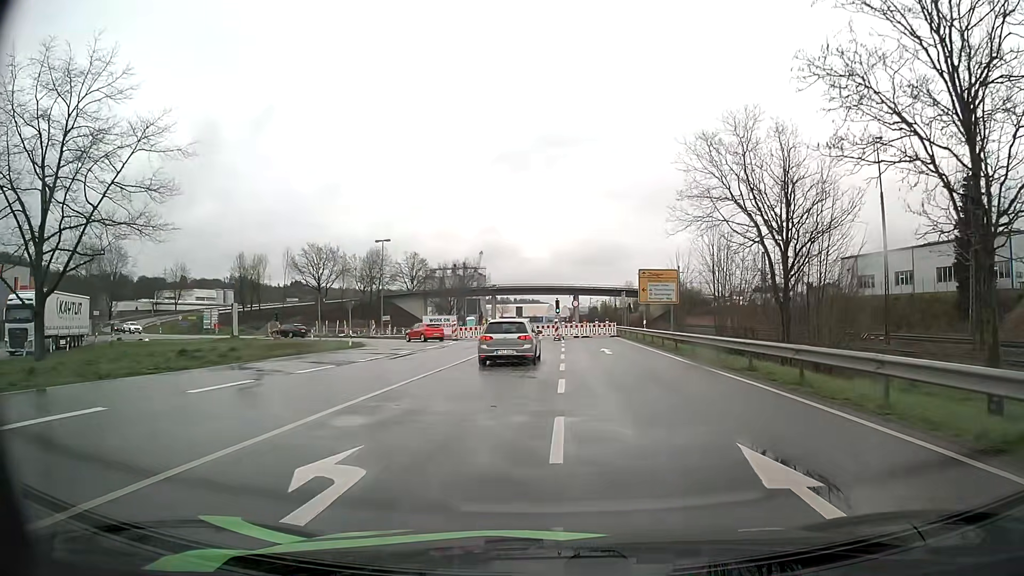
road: primary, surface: asphalt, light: Day
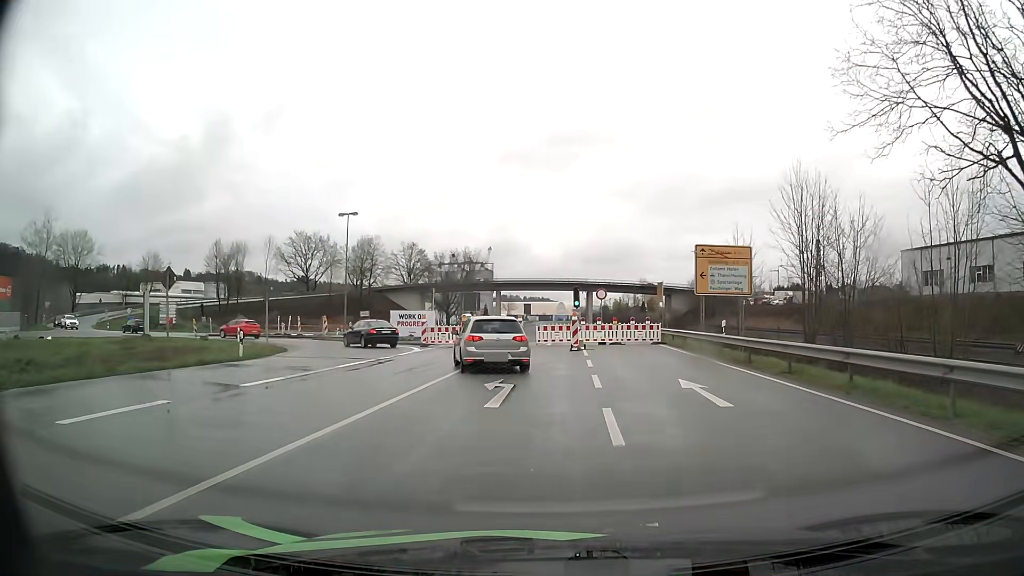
(-0.1, +16.9) m; -1°
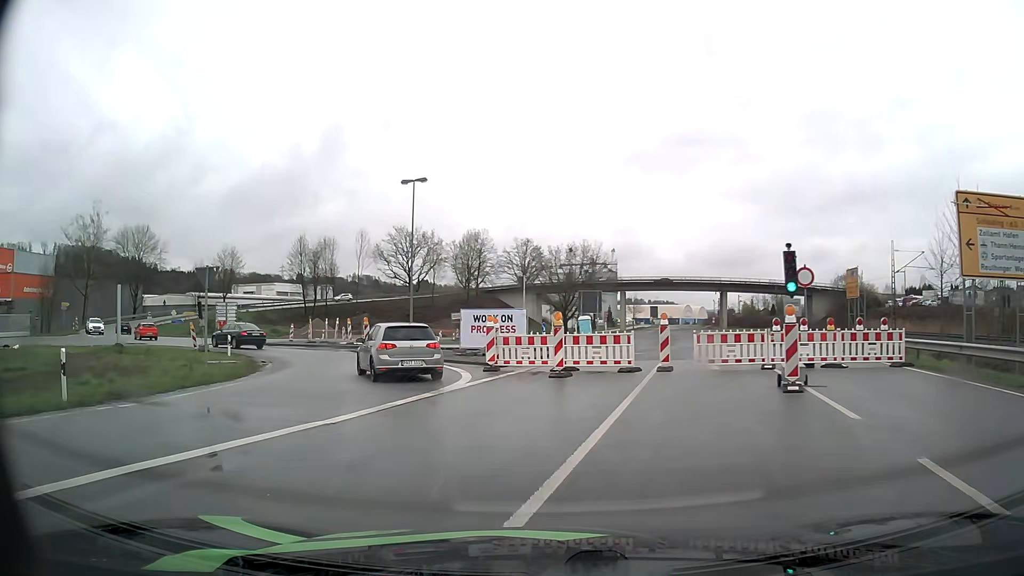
(-0.8, +16.1) m; -10°
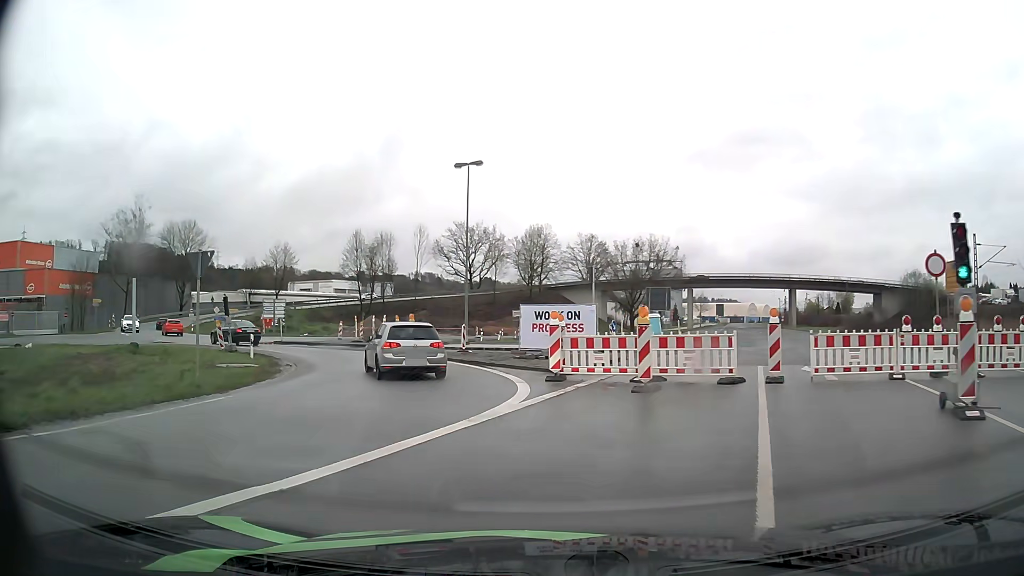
(-0.2, +4.1) m; -6°
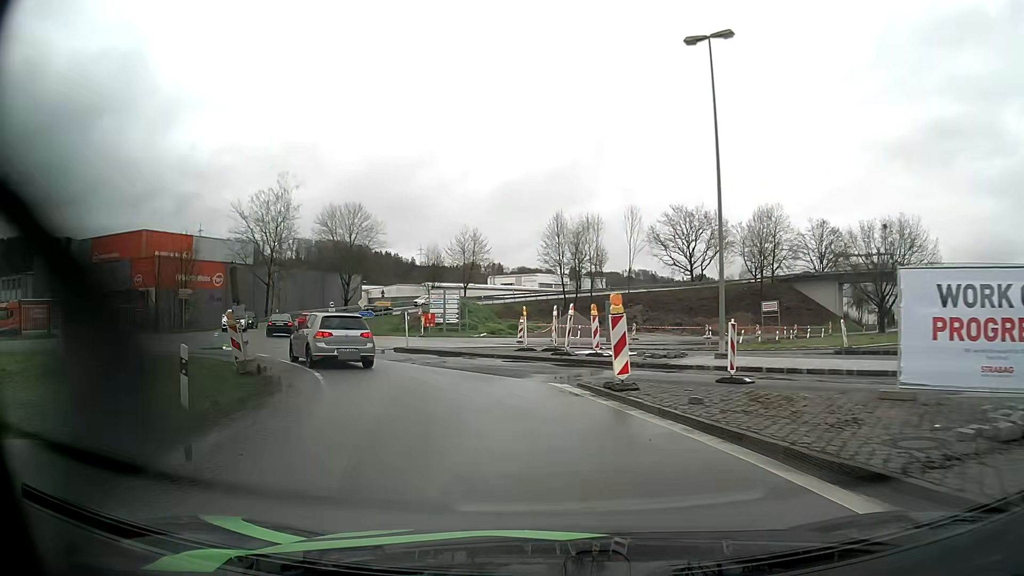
(-2.8, +17.7) m; -18°
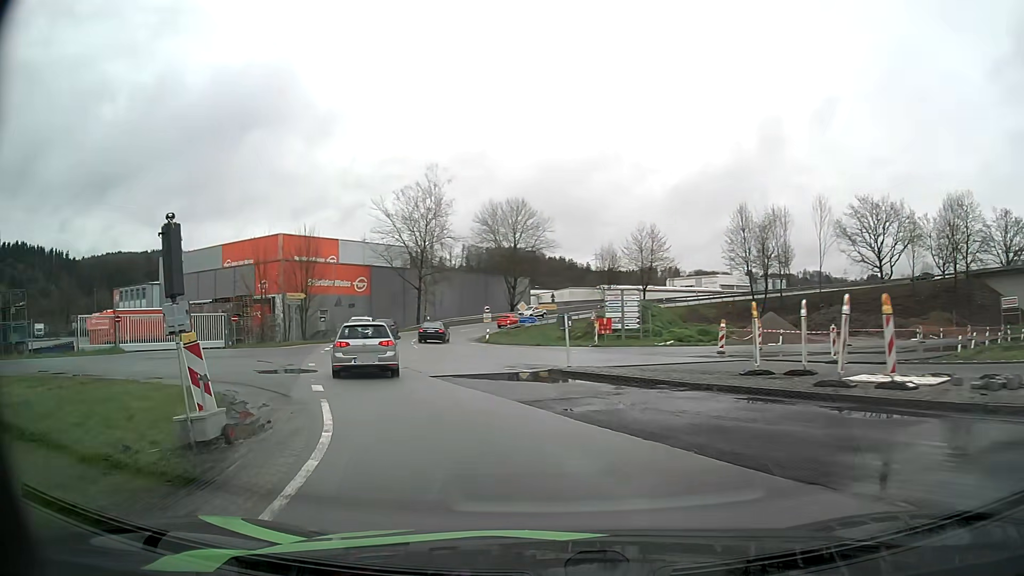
(-1.1, +9.7) m; -15°
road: unclassified
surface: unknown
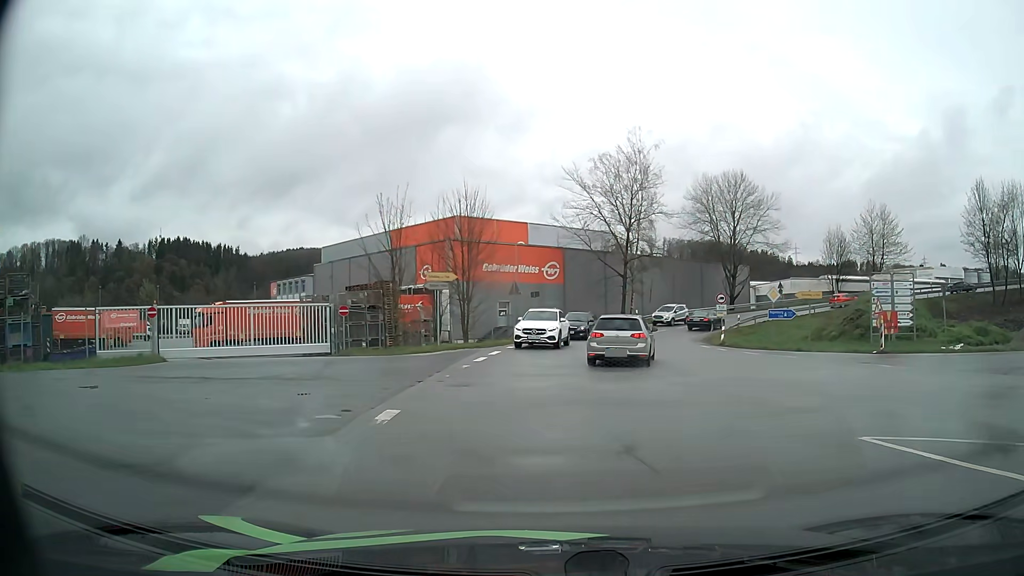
(-2.8, +13.8) m; -18°
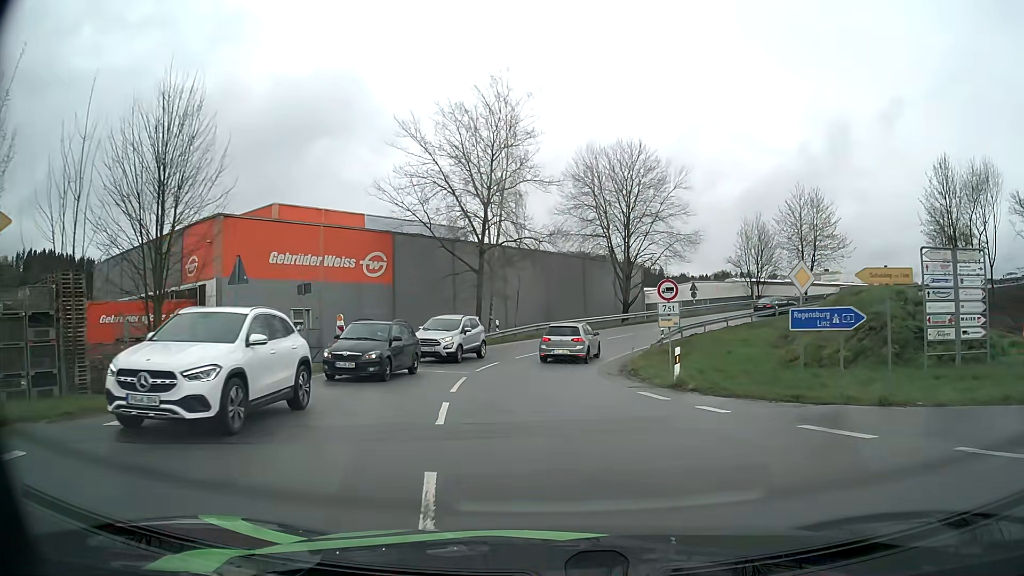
(+2.4, +19.3) m; +12°
(0, +10) (0, +20) (+2, +30) (+5, +39) (+11, +48) (+18, +54) (+27, +59) (+36, +62) (+46, +64) (+56, +63) m
